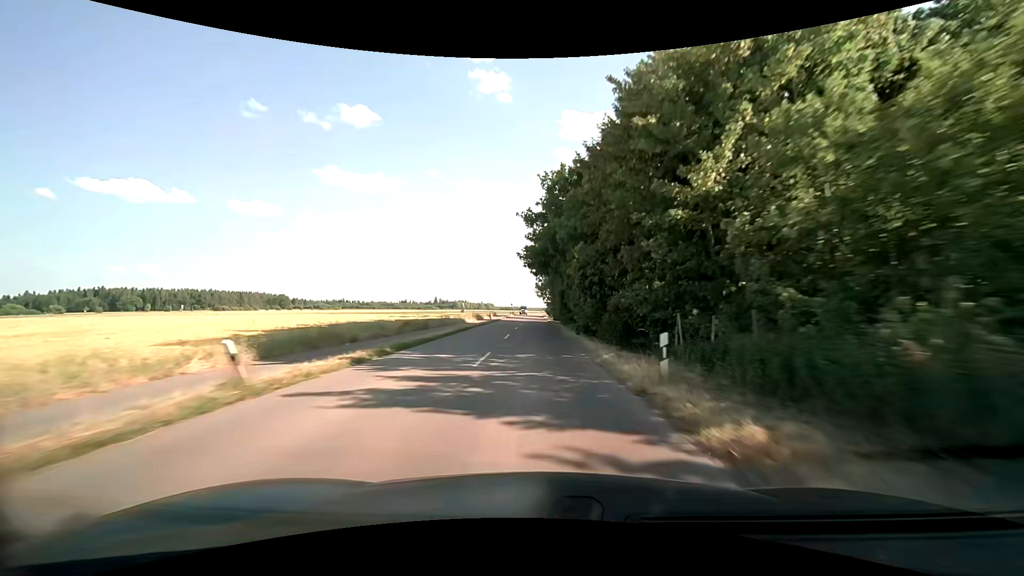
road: tertiary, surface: asphalt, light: Day
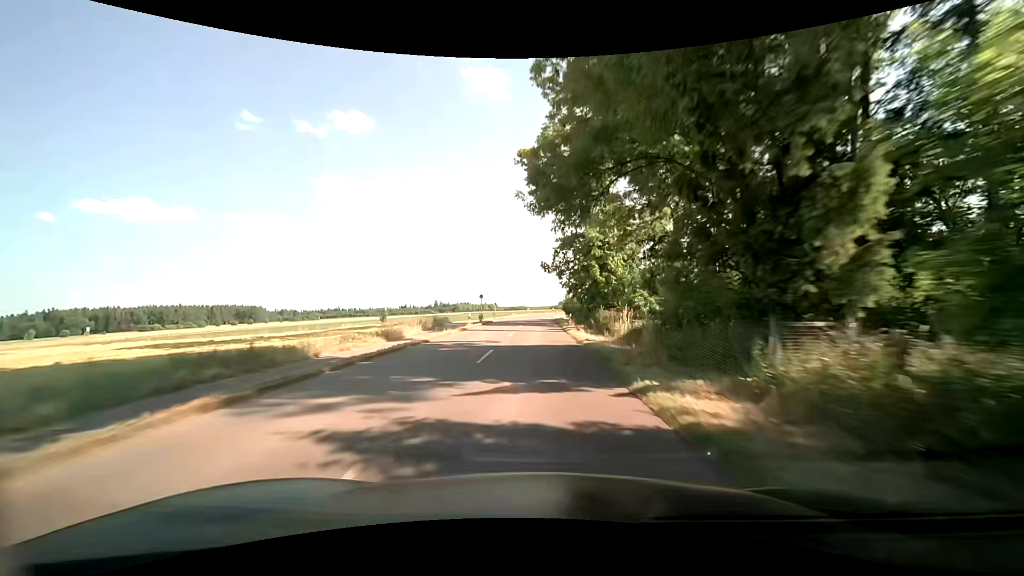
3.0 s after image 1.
(-0.2, +71.6) m; -1°
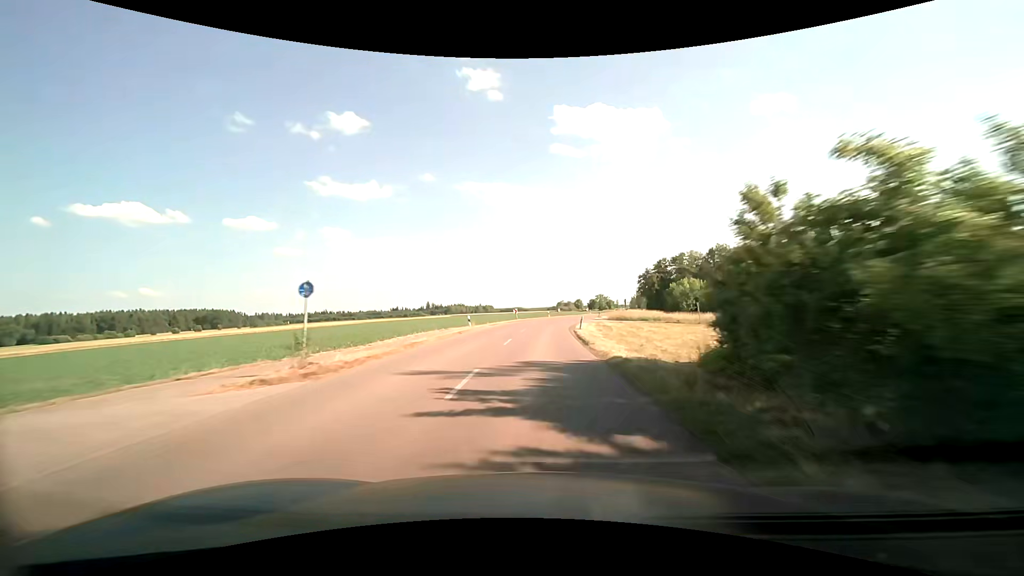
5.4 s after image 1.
(0.0, +53.1) m; 0°
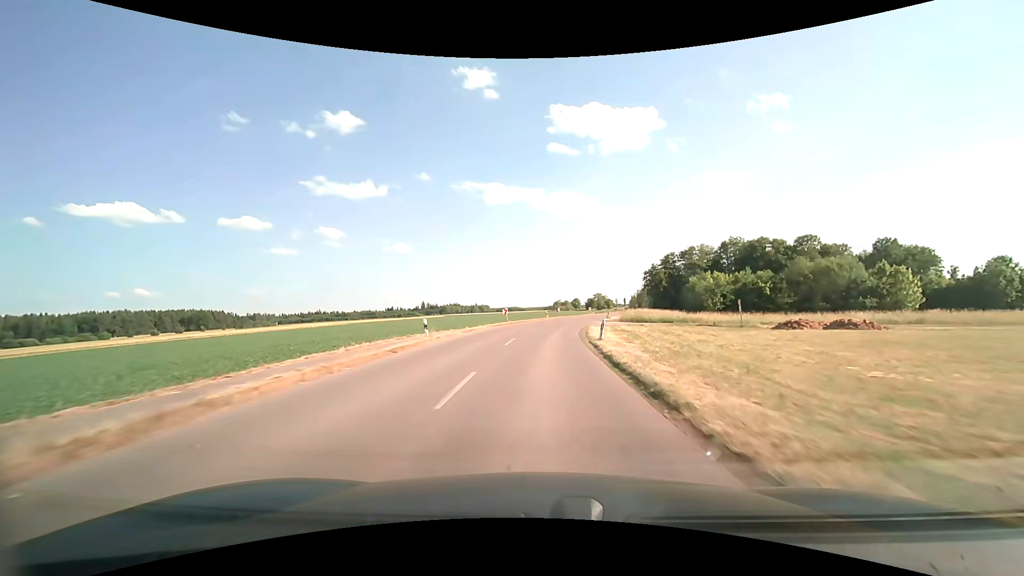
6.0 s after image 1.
(+0.1, +12.5) m; 0°
(0, +10) (0, +20) (+1, +30) (+2, +40) (+4, +50) (+5, +60) (+8, +69) (+10, +79) (+13, +89) (+16, +98) m
